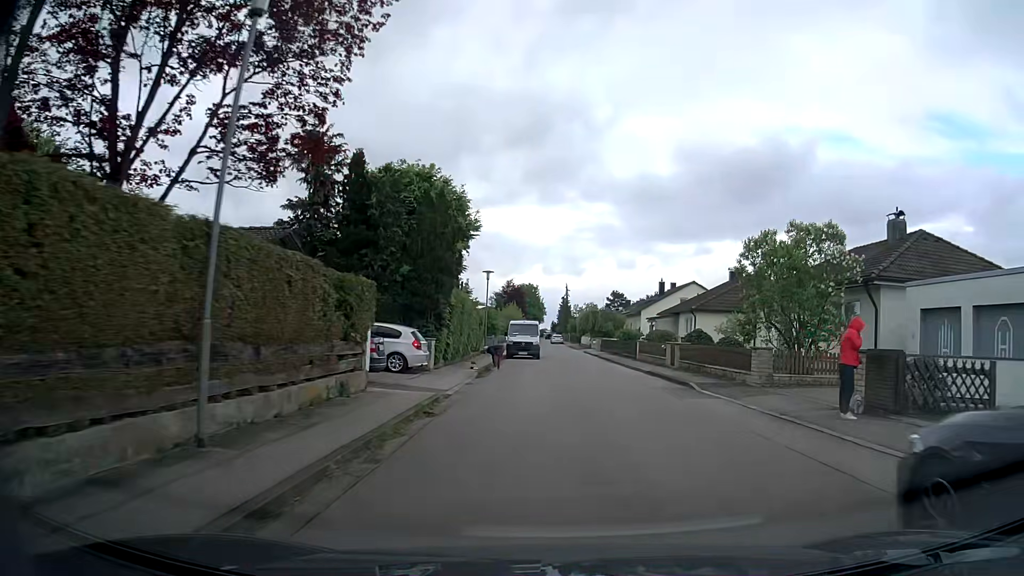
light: Day
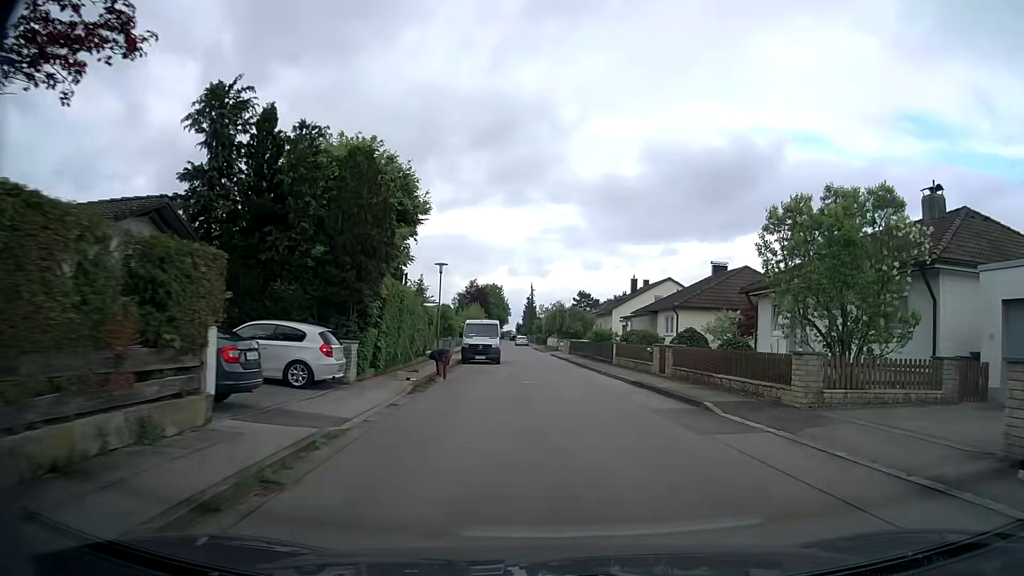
(+0.1, +5.5) m; +2°
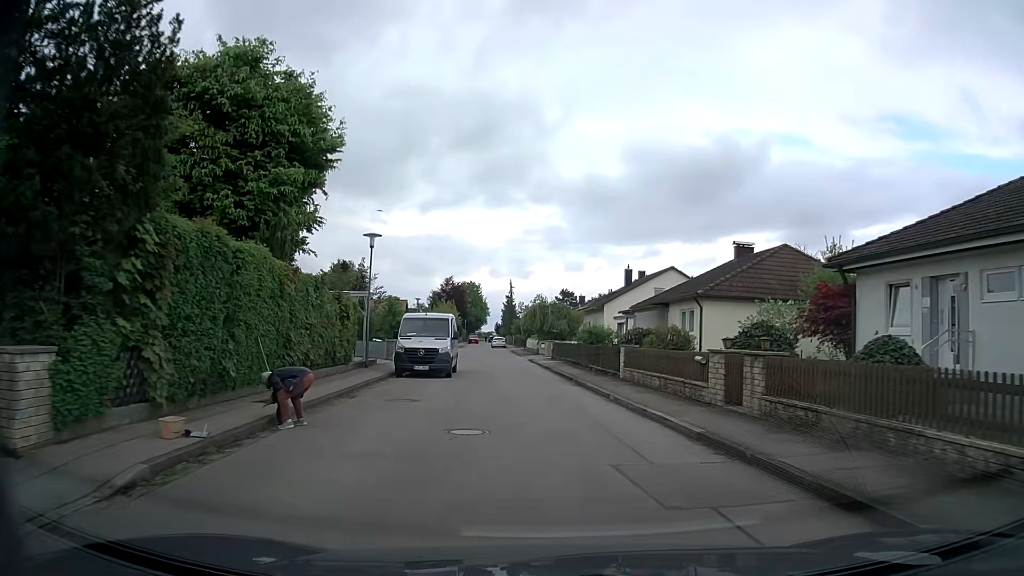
(+0.3, +11.1) m; +2°
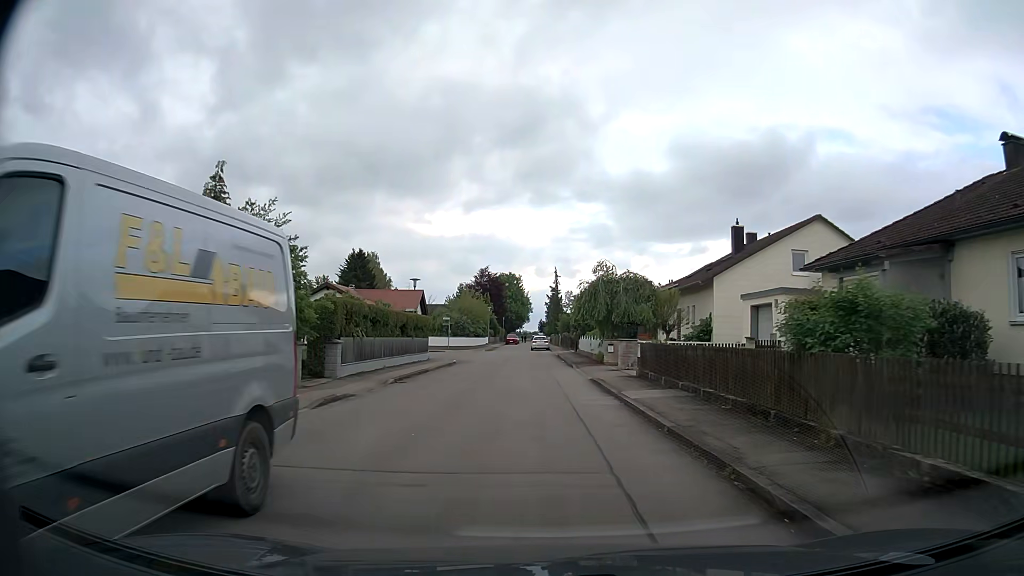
(-1.0, +22.6) m; -4°
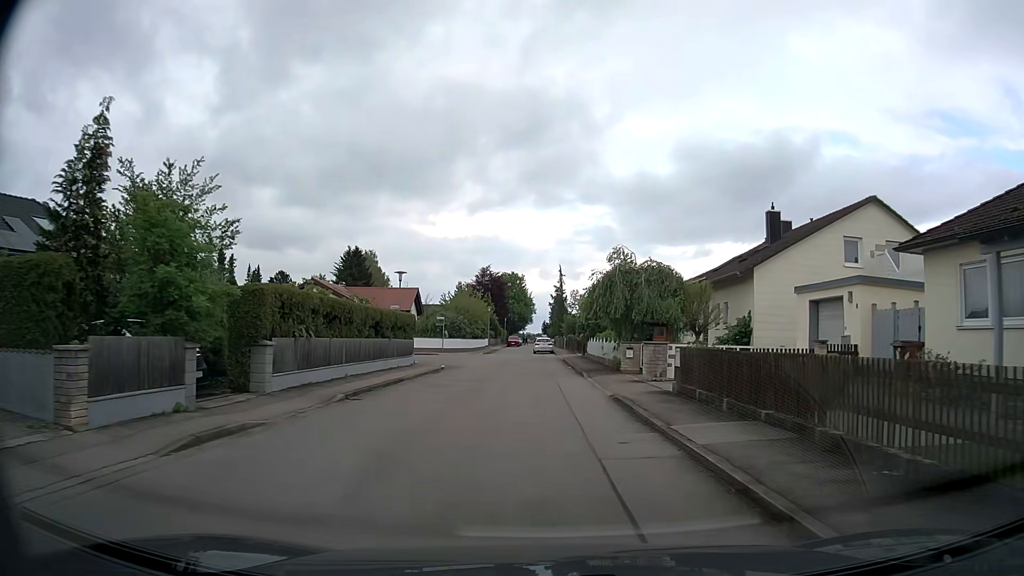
(0.0, +5.7) m; -1°
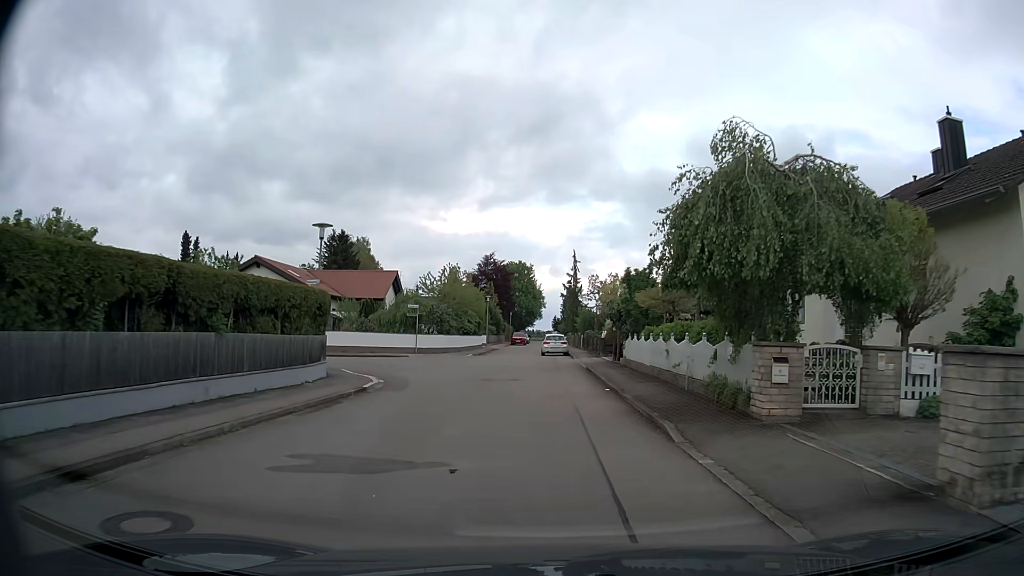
(0.0, +15.5) m; -1°
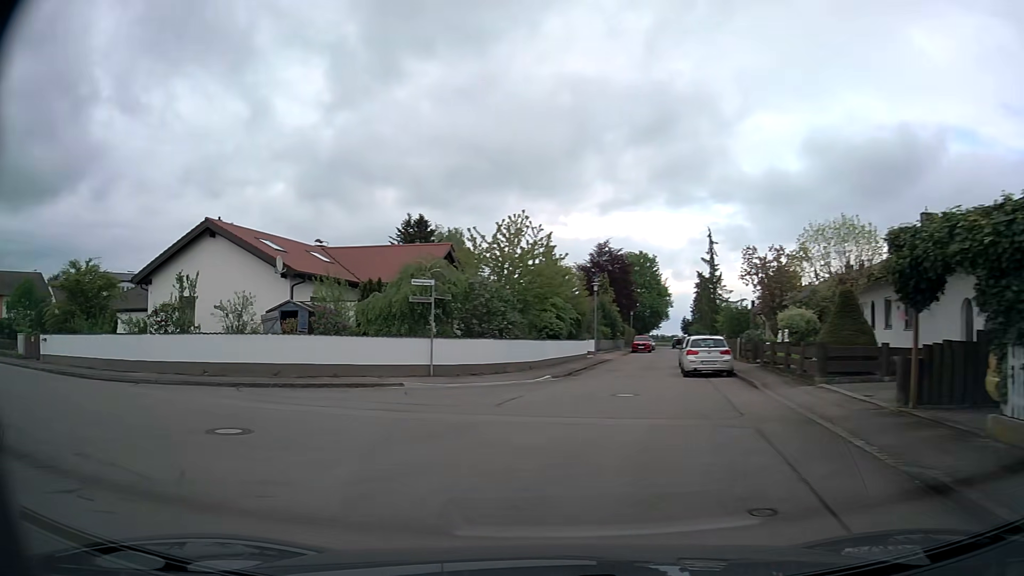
(-0.3, +21.0) m; -10°
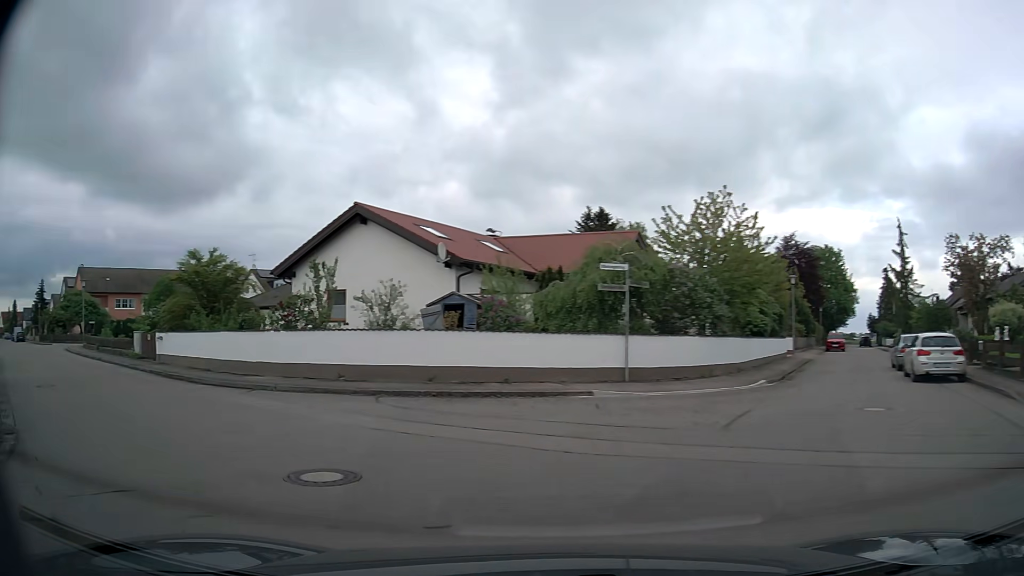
(-0.5, +3.8) m; -15°
(-3, +9) (-11, +16) (-18, +23) (-26, +29) (-34, +35) (-41, +42) (-49, +48) (-57, +54) (-65, +60) (-73, +66) m
